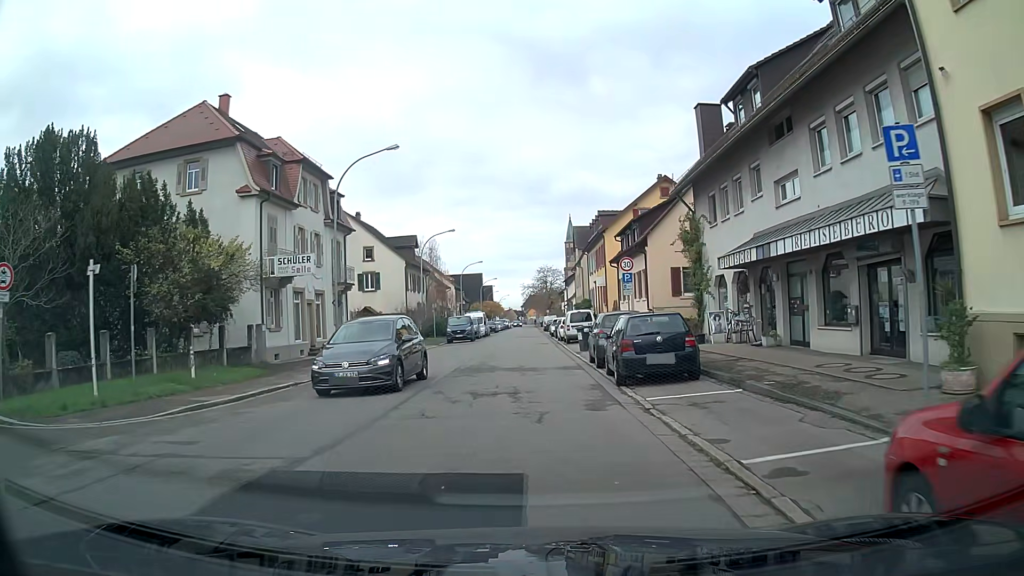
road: tertiary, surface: asphalt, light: Day
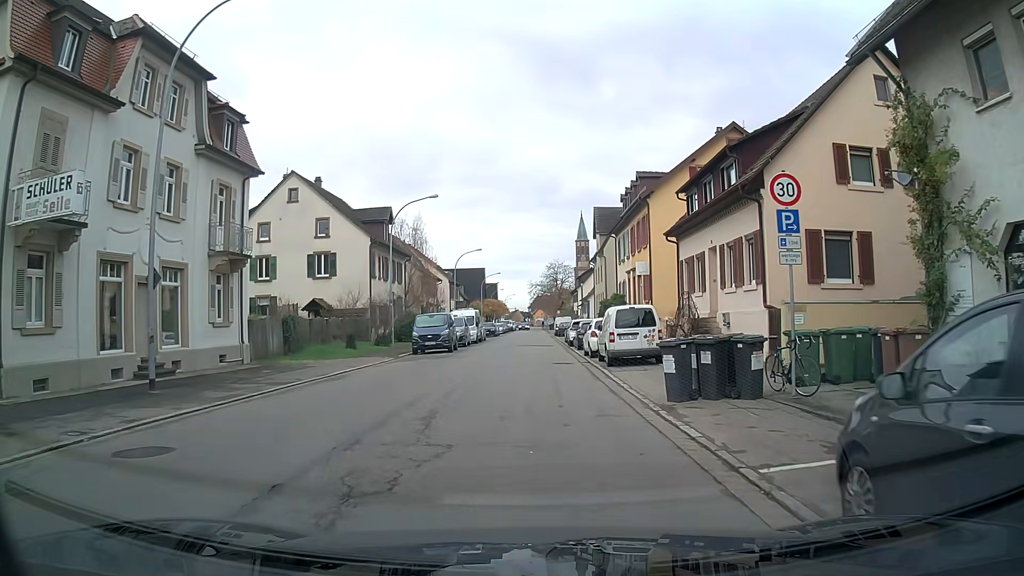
(-0.1, +17.3) m; 0°
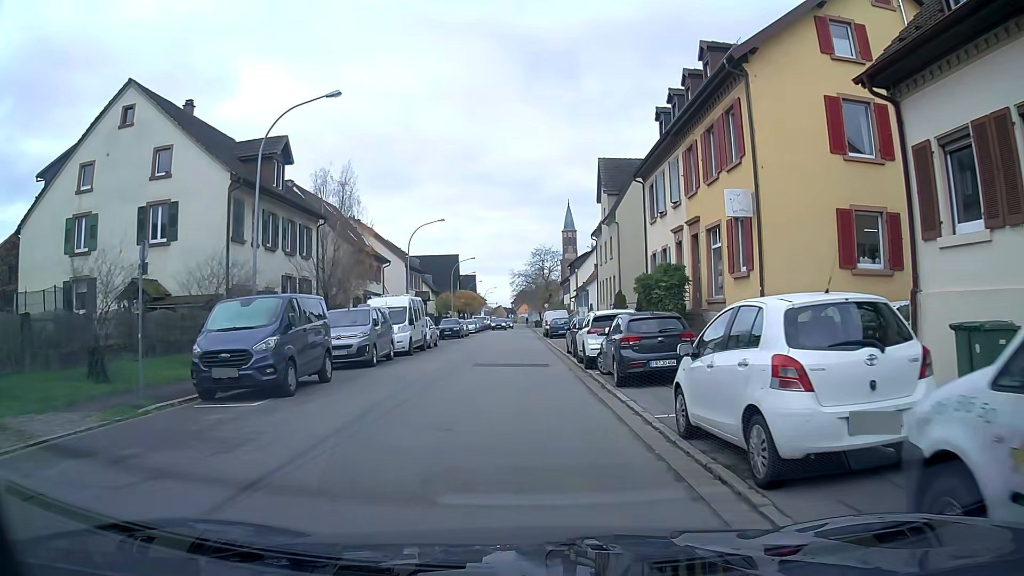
(+0.3, +20.8) m; +1°
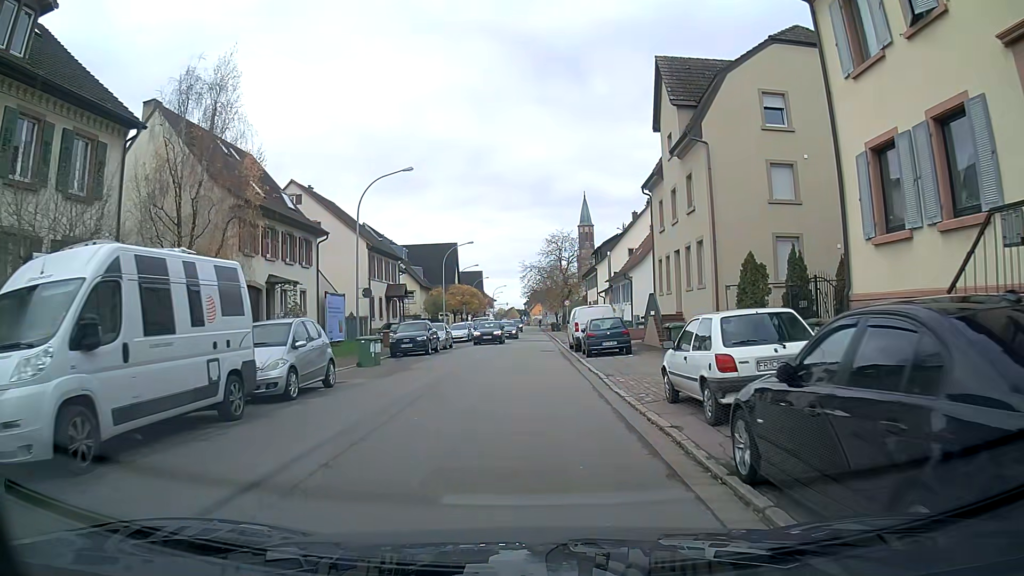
(-0.2, +21.3) m; -1°
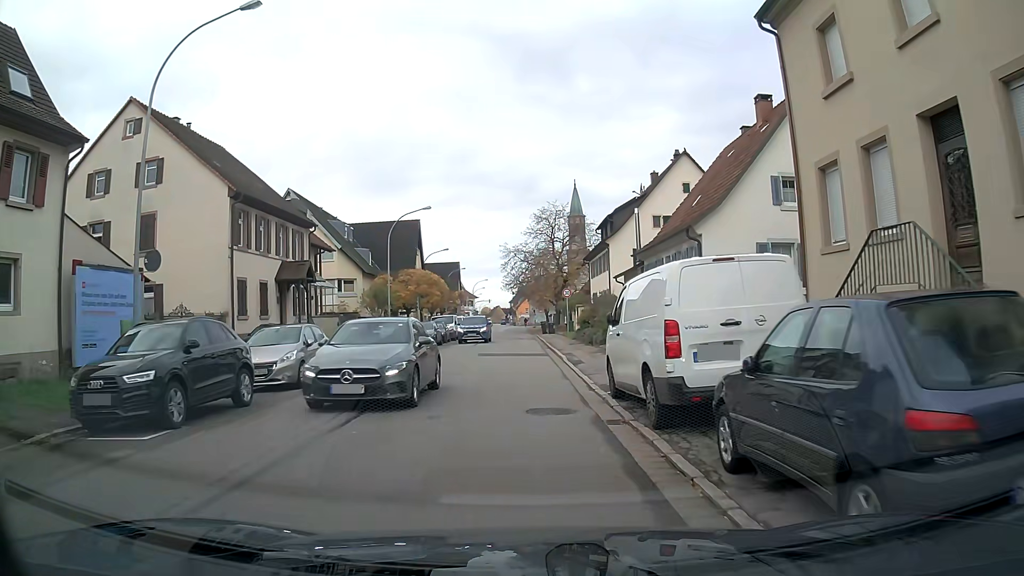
(+0.2, +21.5) m; +1°
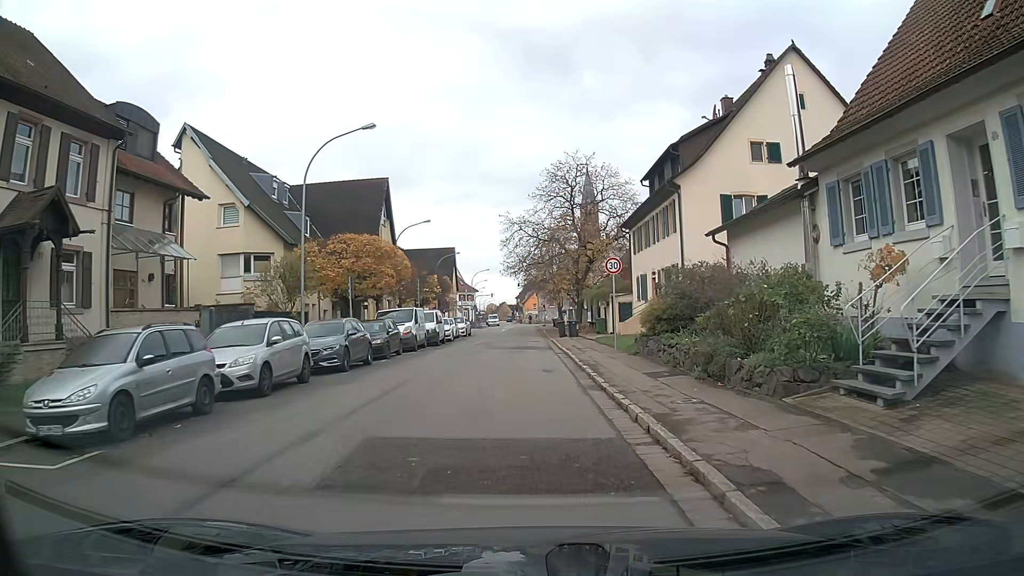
(-0.1, +20.9) m; 0°
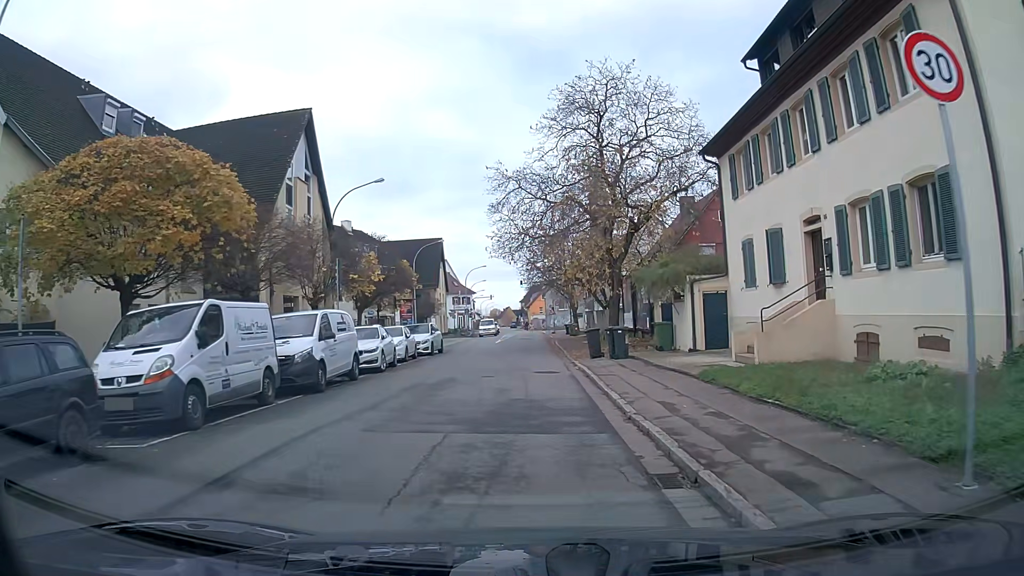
(-0.1, +20.2) m; -1°
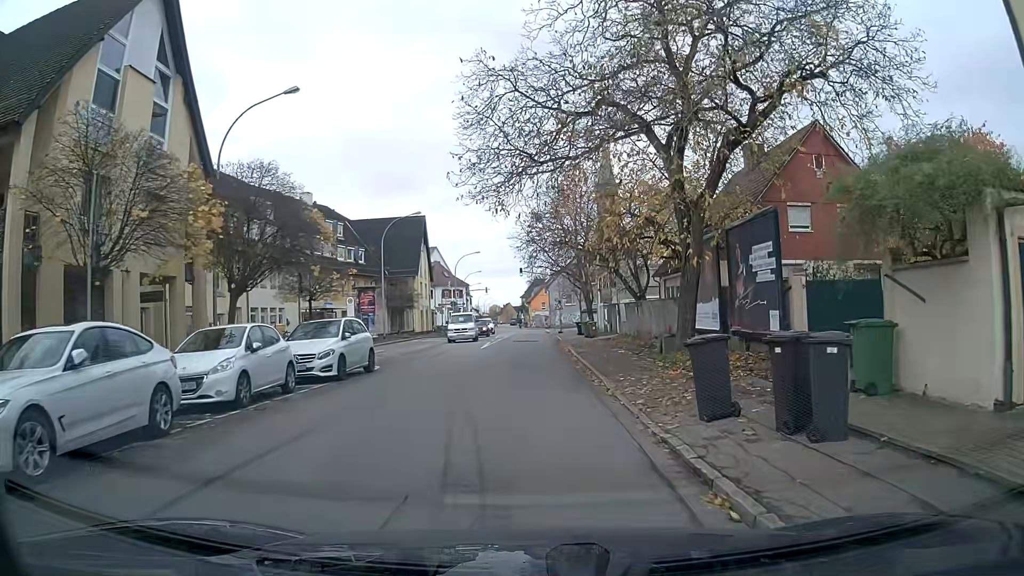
(0.0, +15.7) m; 0°
